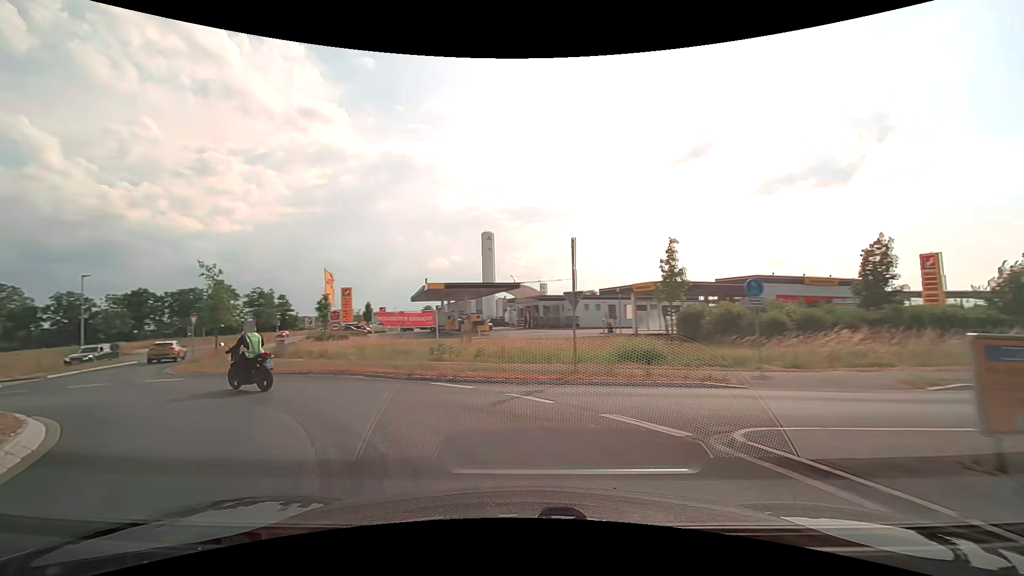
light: Day
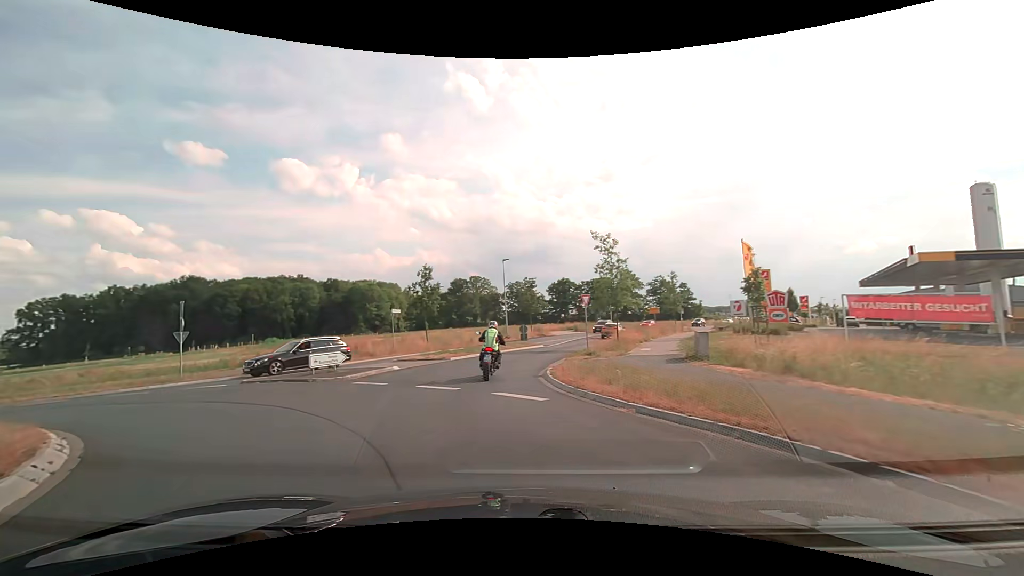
(-5.0, +11.3) m; -46°
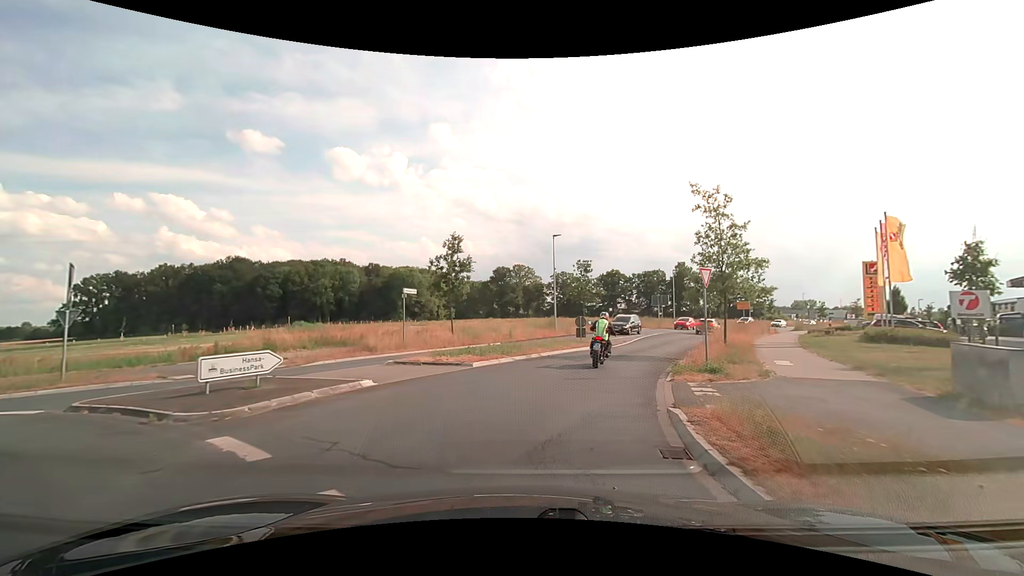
(-0.5, +9.2) m; -4°
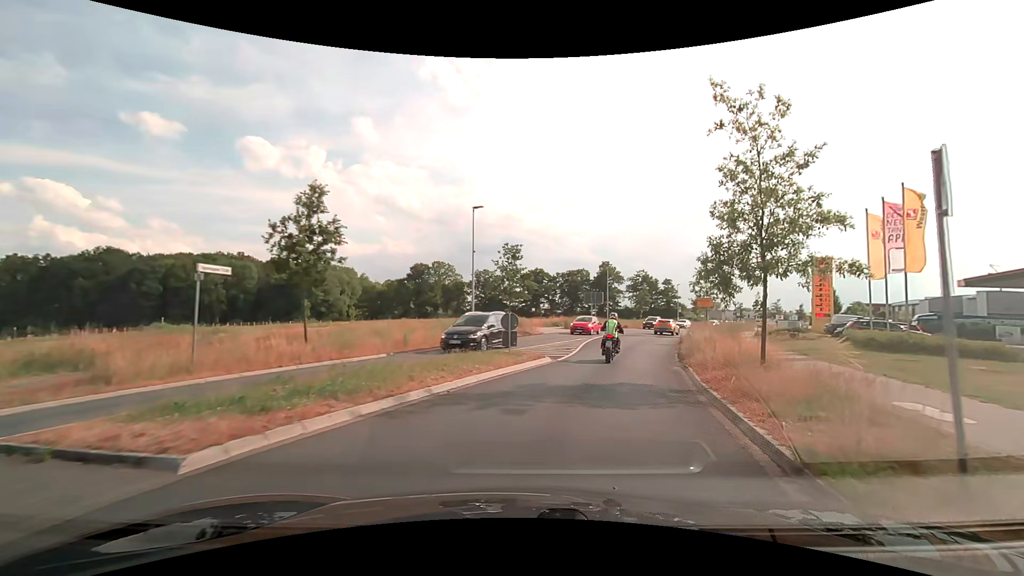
(+0.4, +9.9) m; +8°
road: secondary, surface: asphalt
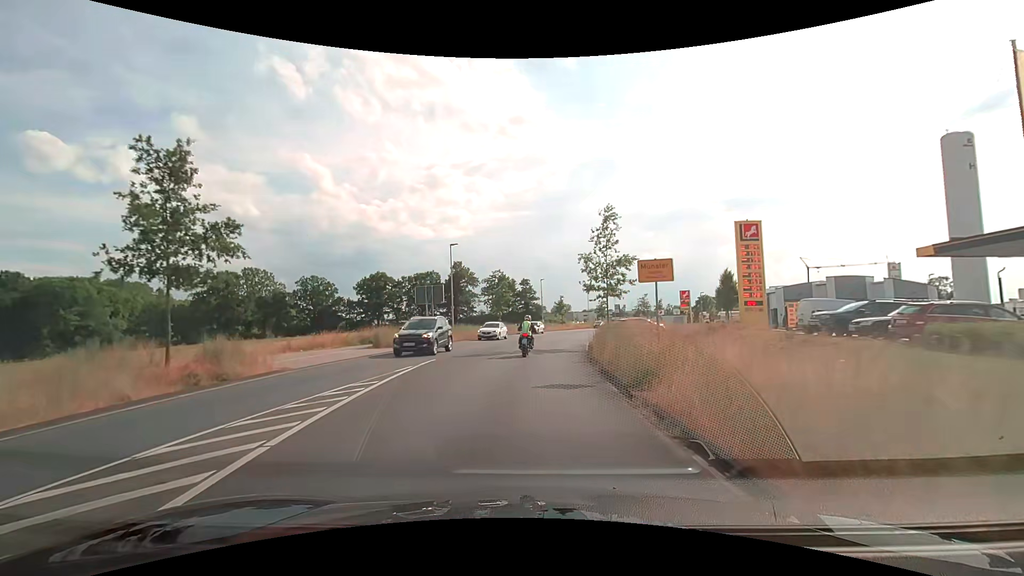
(+4.2, +20.6) m; +17°
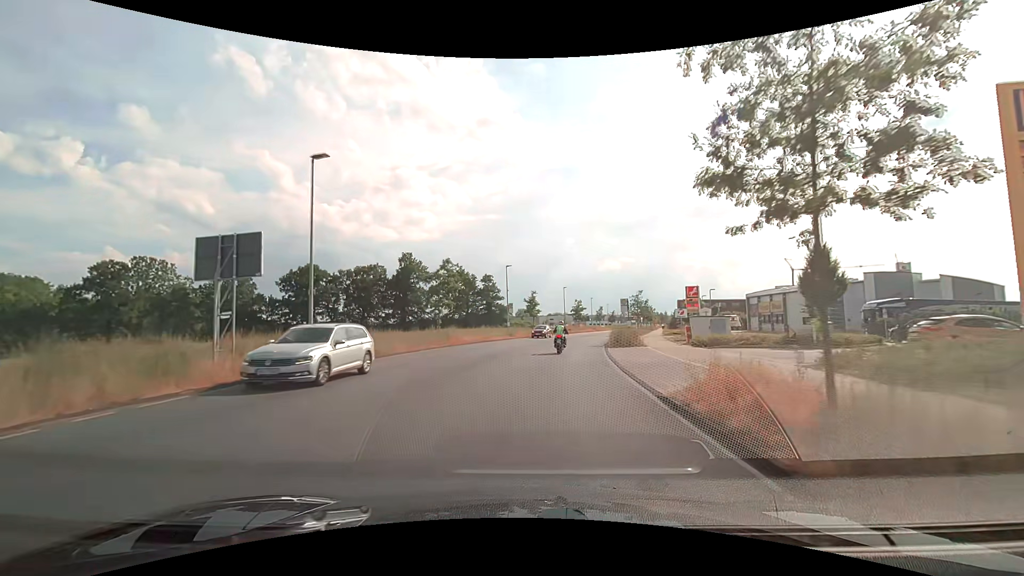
(+0.6, +22.1) m; +4°
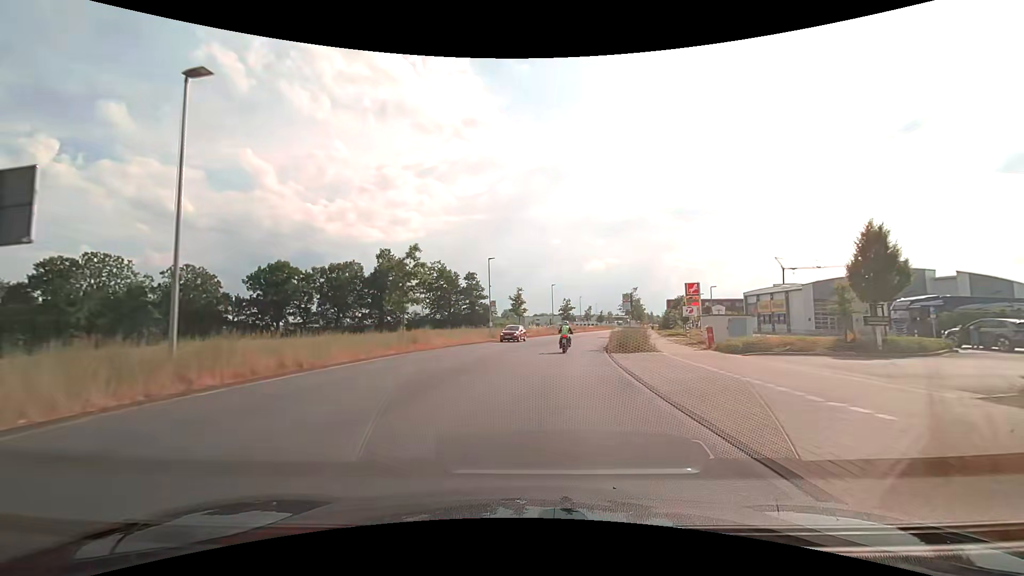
(+0.1, +6.4) m; +2°
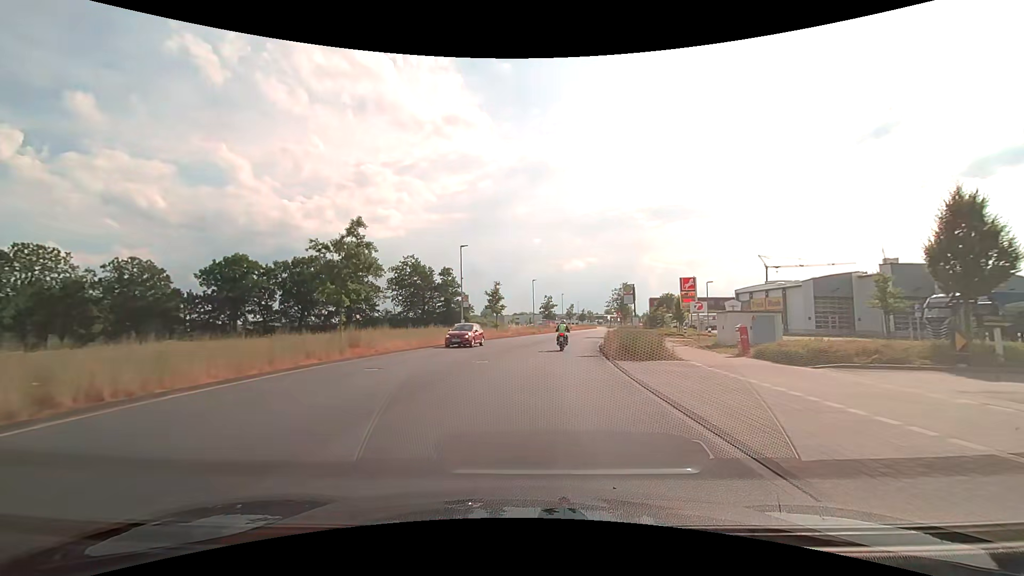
(+0.1, +6.7) m; +2°
(0, +10) (+1, +20) (+2, +30) (+3, +40) (+5, +50) (+7, +59) (+9, +69) (+11, +79) (+13, +89) (+15, +99) m
